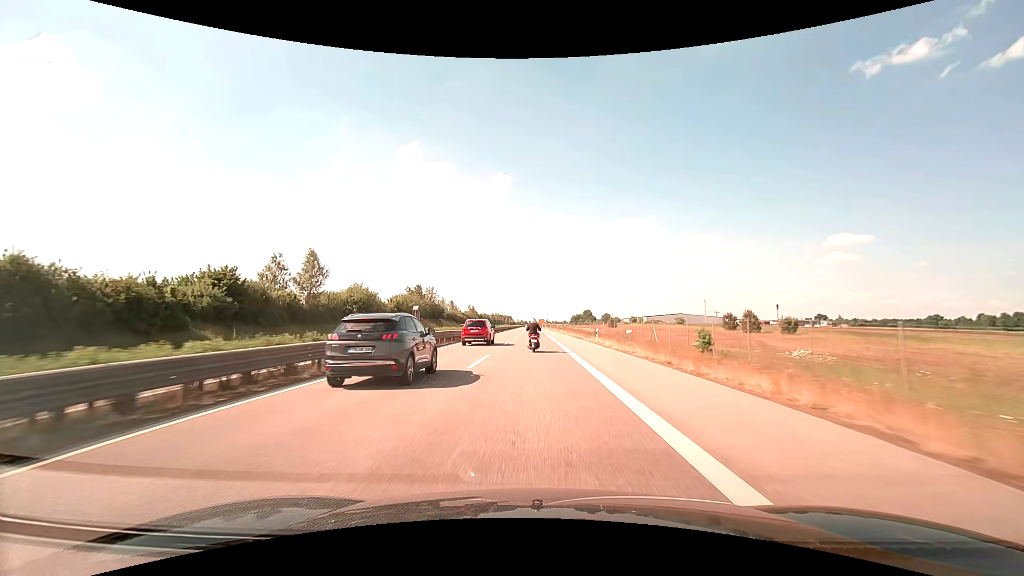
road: trunk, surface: asphalt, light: Day
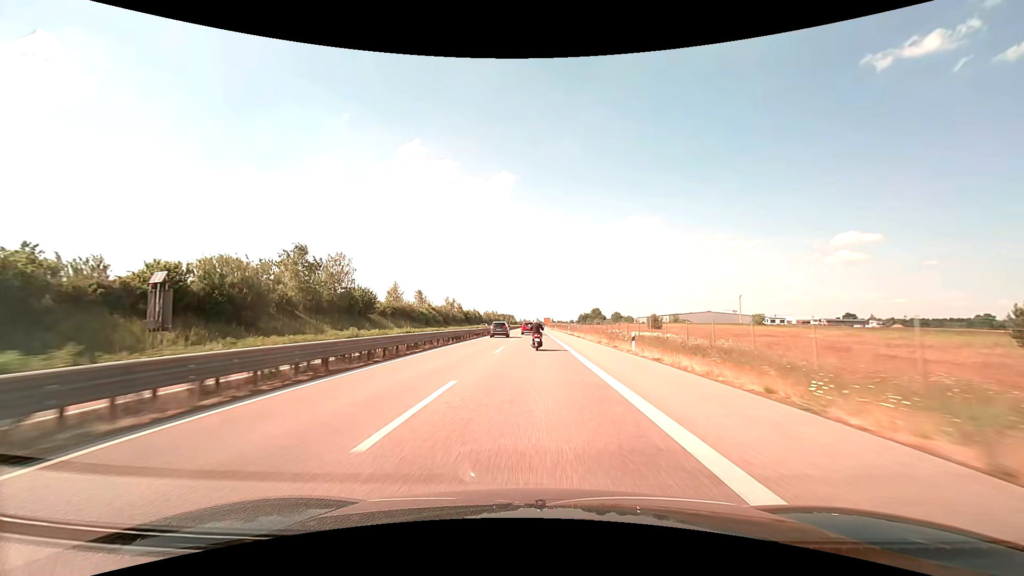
(-0.4, +63.8) m; -1°
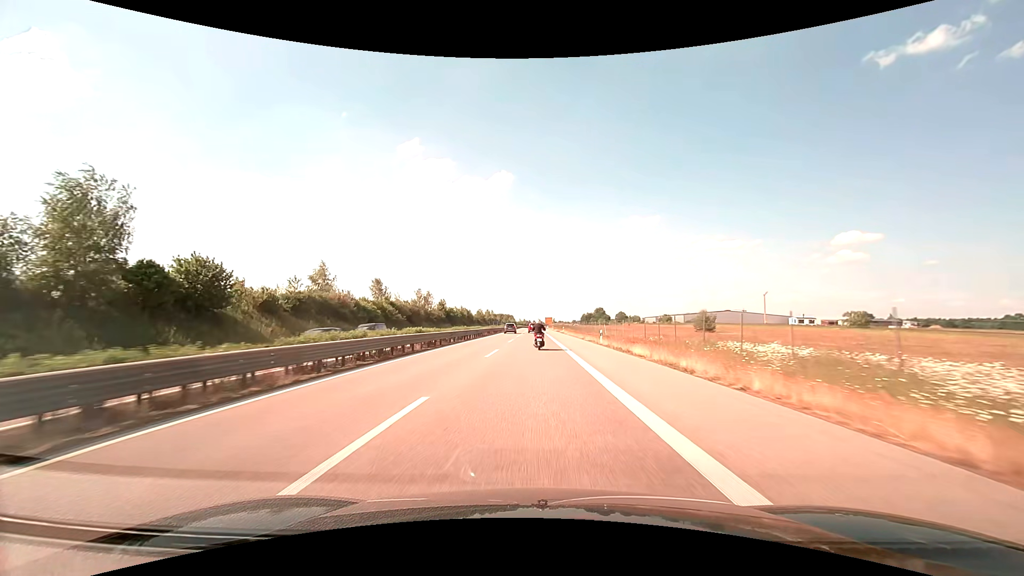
(0.0, +38.3) m; 0°
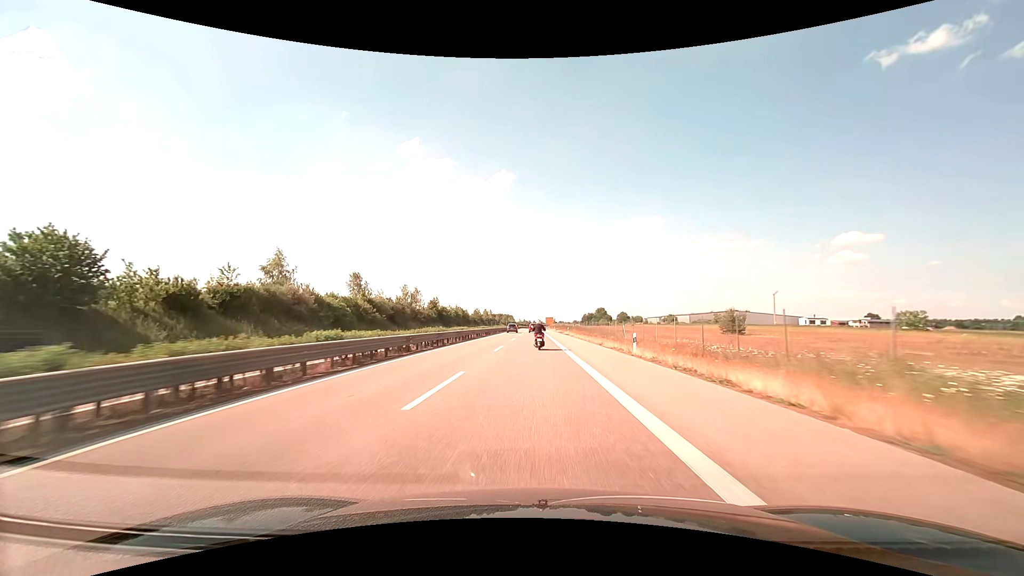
(0.0, +12.9) m; 0°
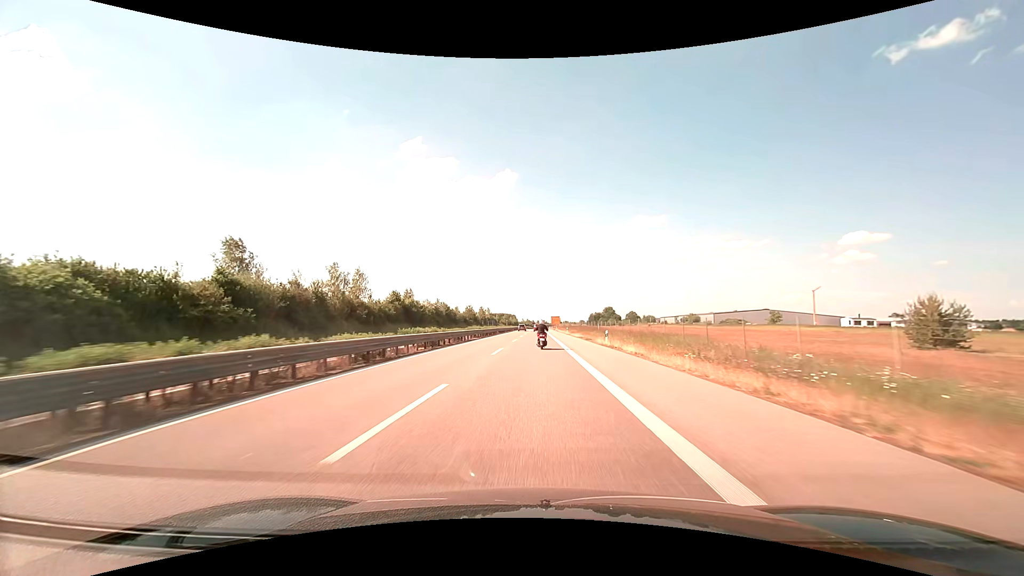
(0.0, +38.9) m; 0°
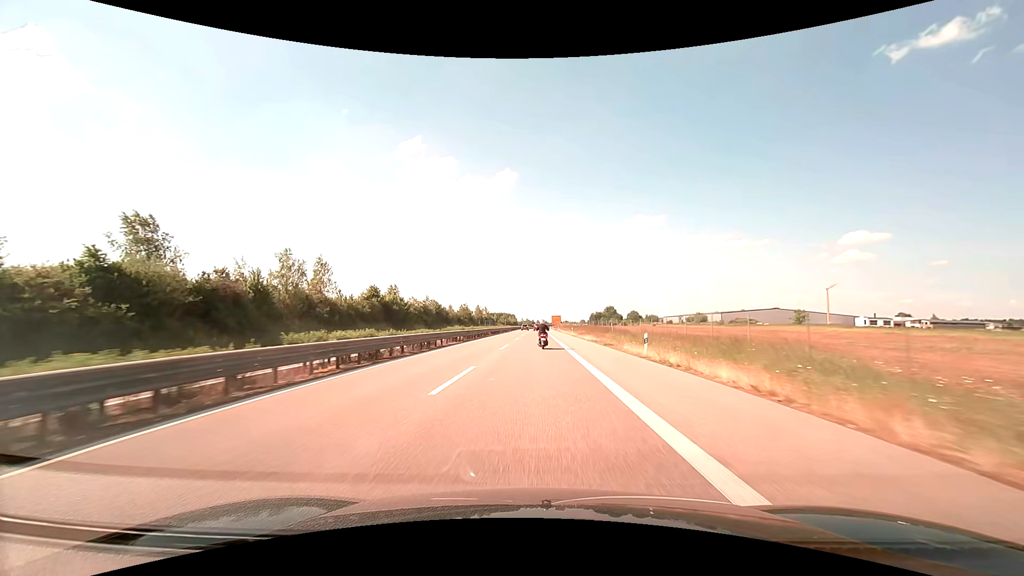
(0.0, +13.1) m; 0°
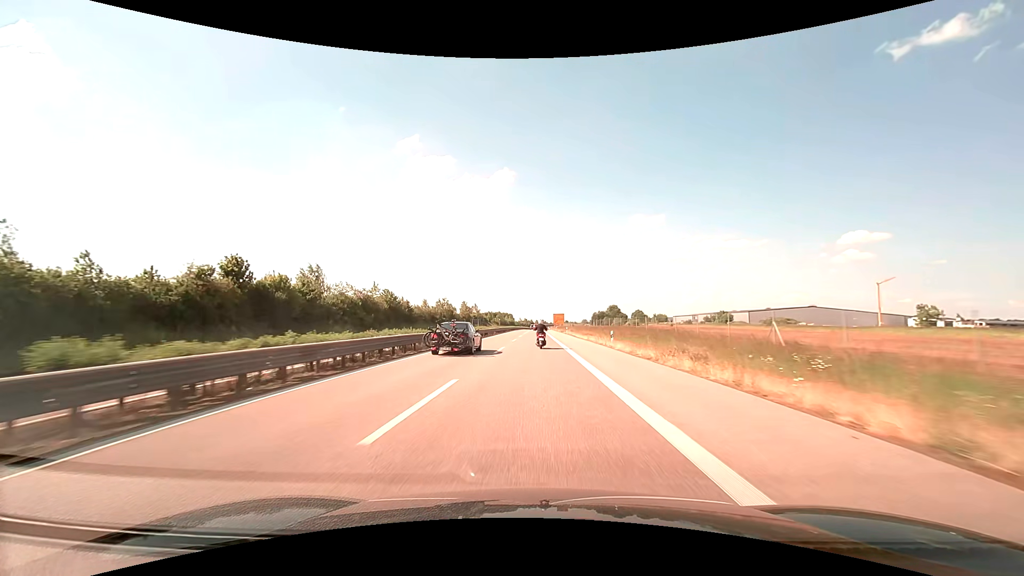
(0.0, +39.7) m; 0°
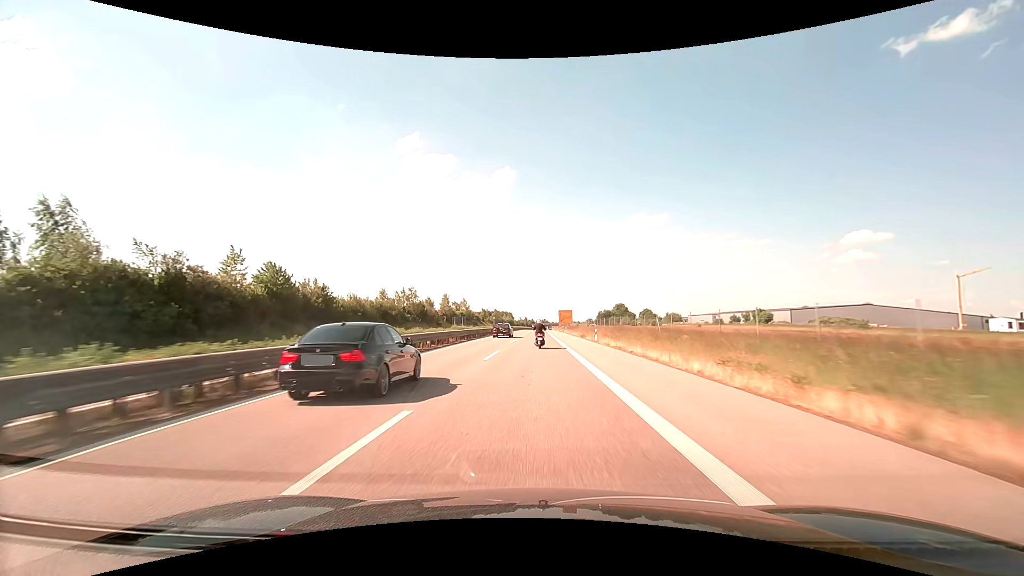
(0.0, +40.2) m; 0°
(0, +10) (0, +20) (0, +30) (0, +40) (0, +50) (0, +60) (0, +70) (0, +80) (0, +90) (0, +100) m
